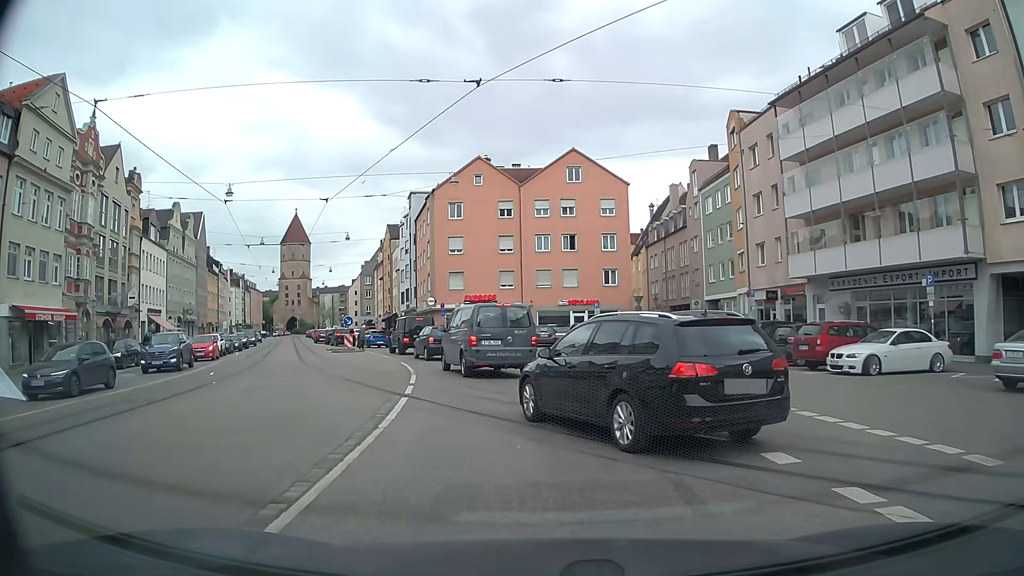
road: tertiary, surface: asphalt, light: Day
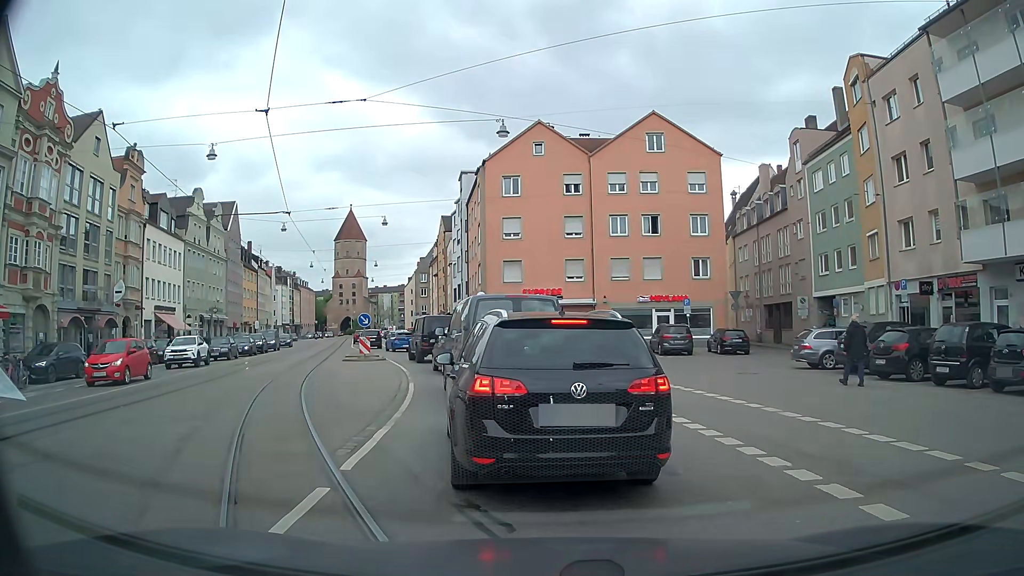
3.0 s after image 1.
(-0.5, +9.4) m; -7°
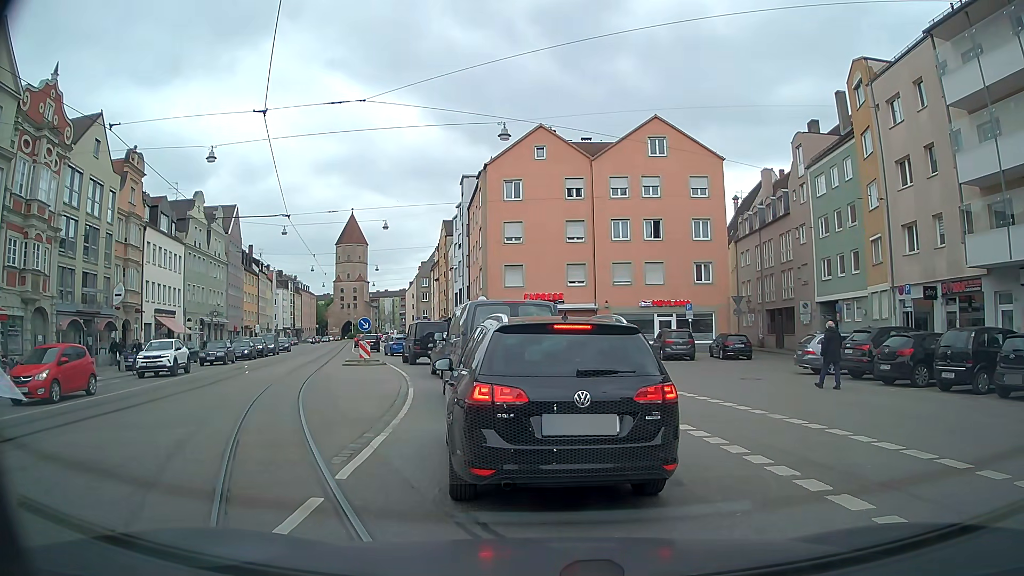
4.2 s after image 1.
(0.0, +0.2) m; 0°
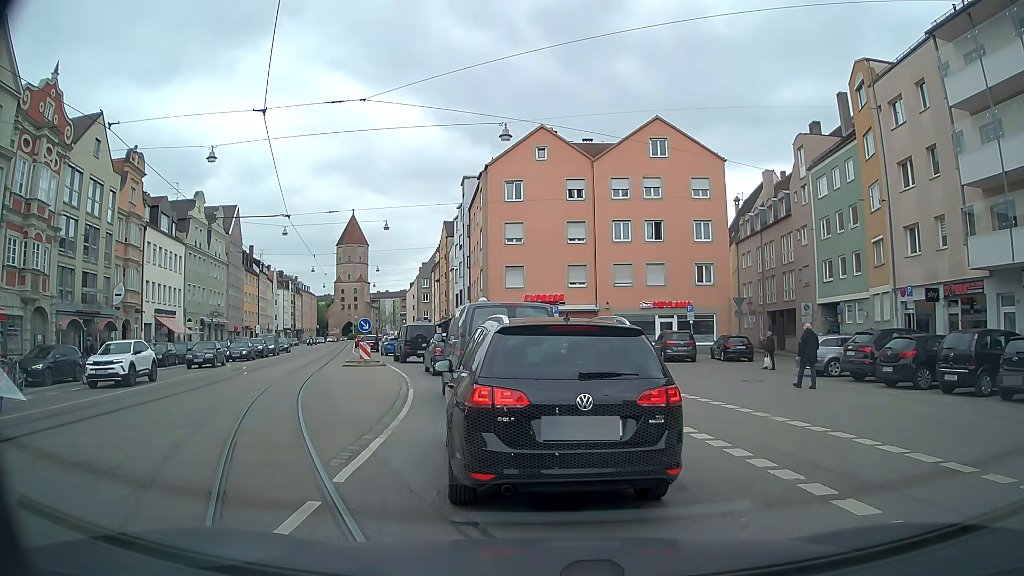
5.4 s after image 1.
(0.0, +0.1) m; 0°
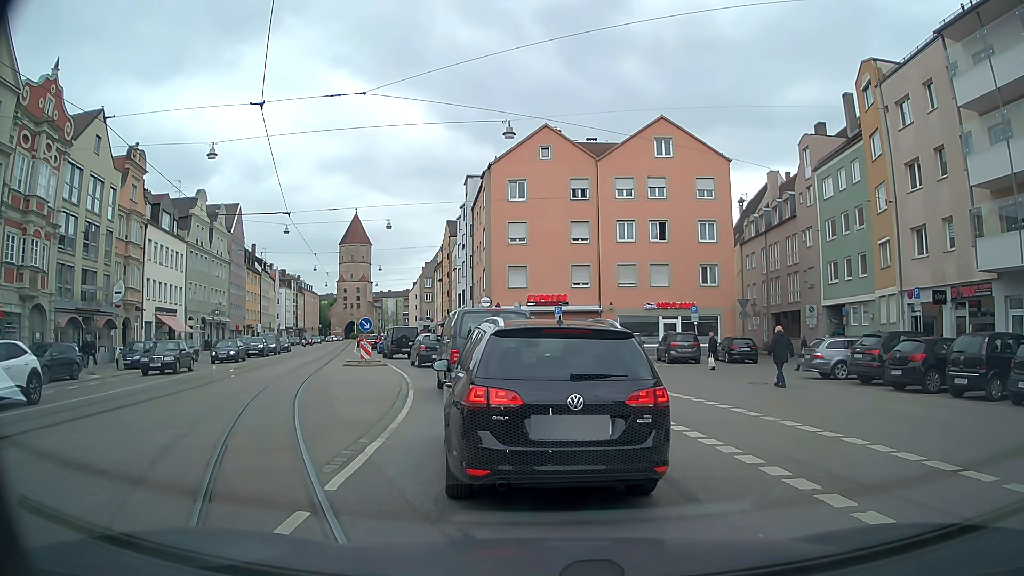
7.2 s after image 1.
(0.0, +0.3) m; 0°
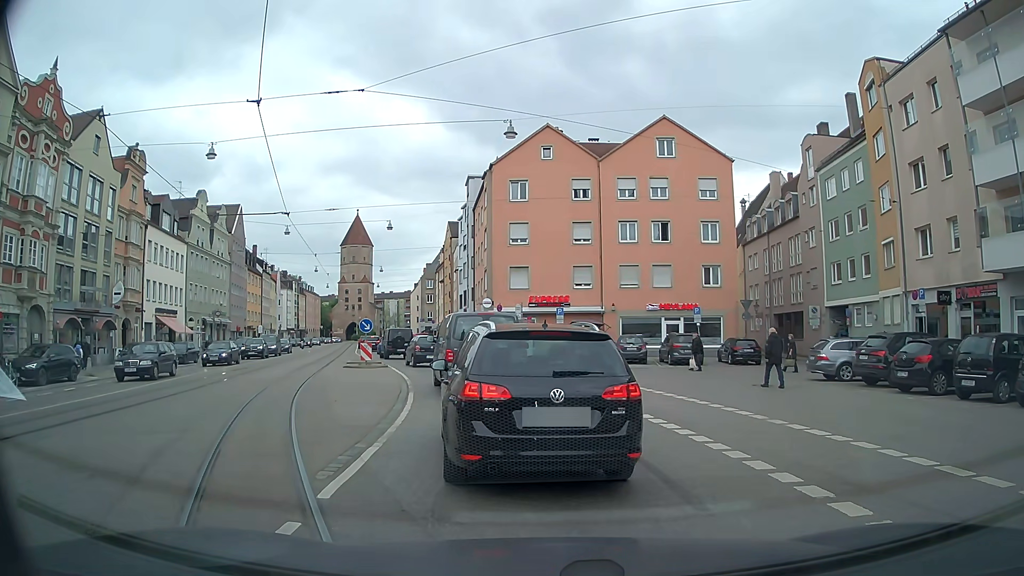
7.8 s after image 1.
(0.0, +0.3) m; 0°
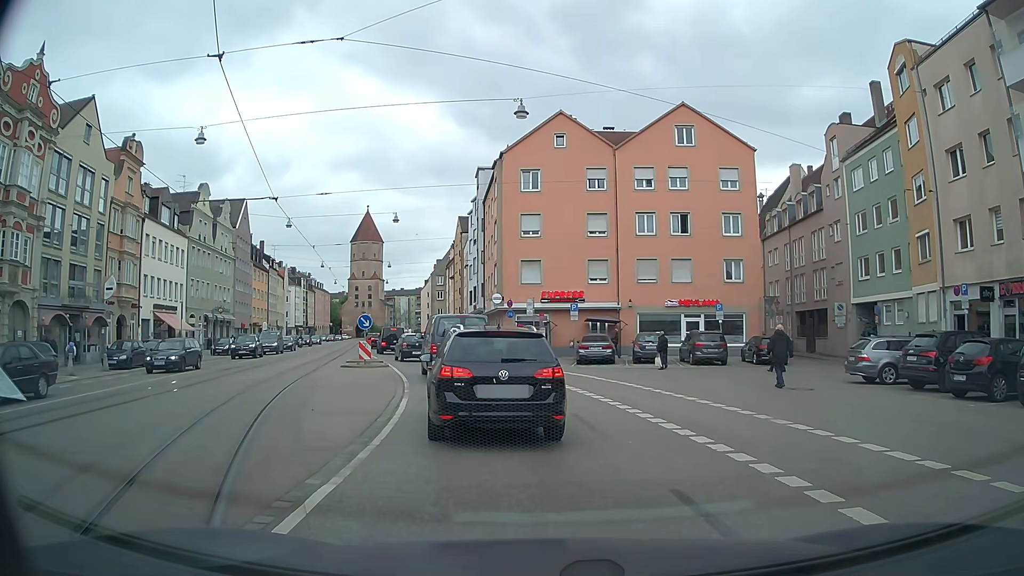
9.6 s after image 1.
(0.0, +2.4) m; -1°
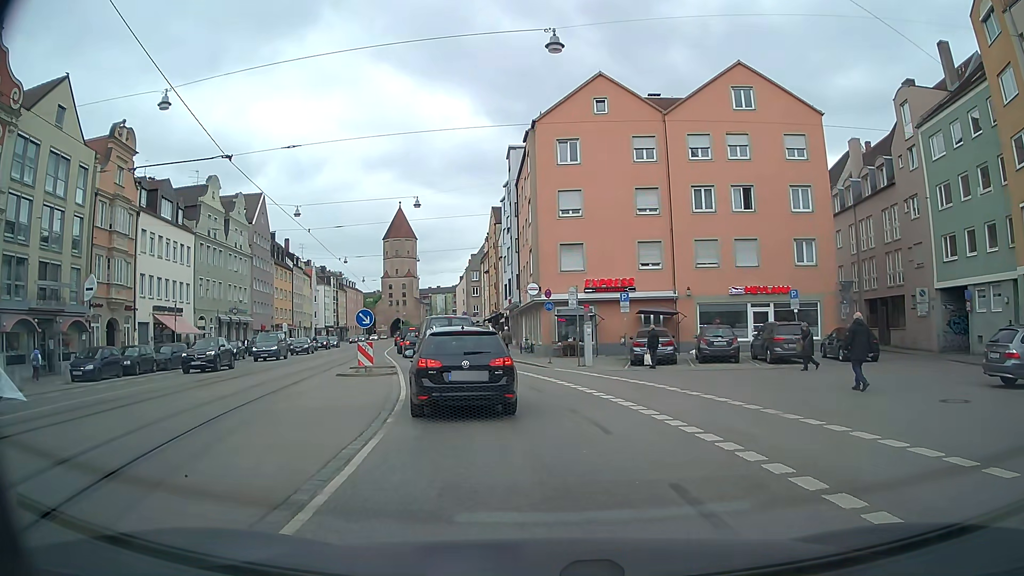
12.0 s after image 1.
(+0.1, +6.0) m; -3°
